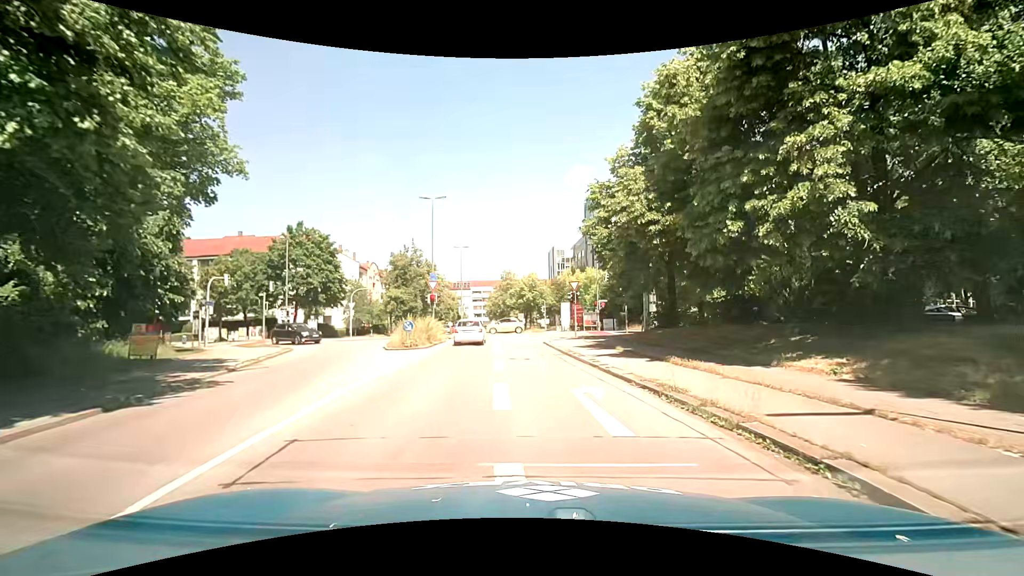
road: tertiary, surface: asphalt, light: Day
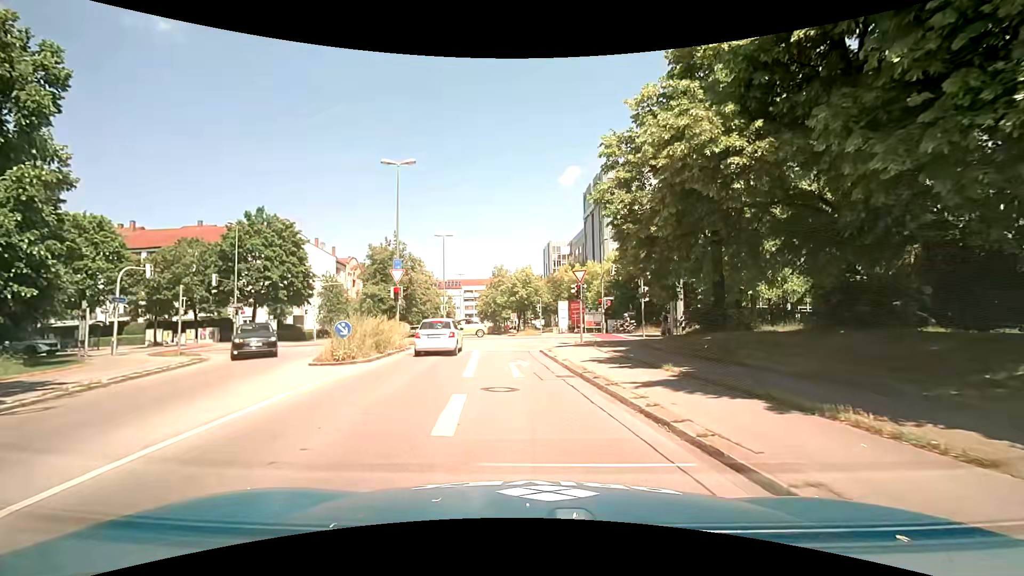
(-0.1, +7.9) m; -2°
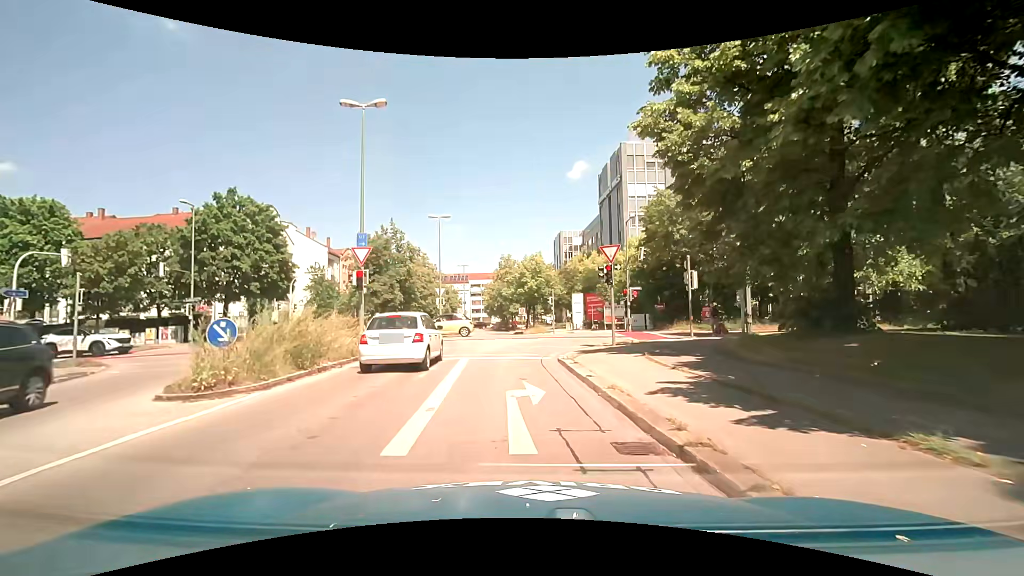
(+0.1, +7.3) m; +1°
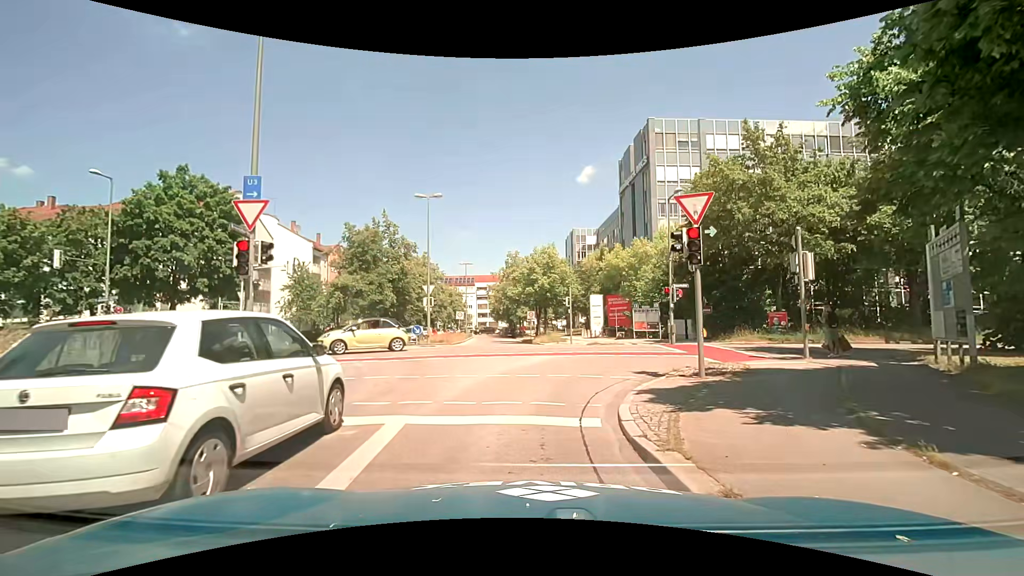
(-0.2, +8.7) m; -2°
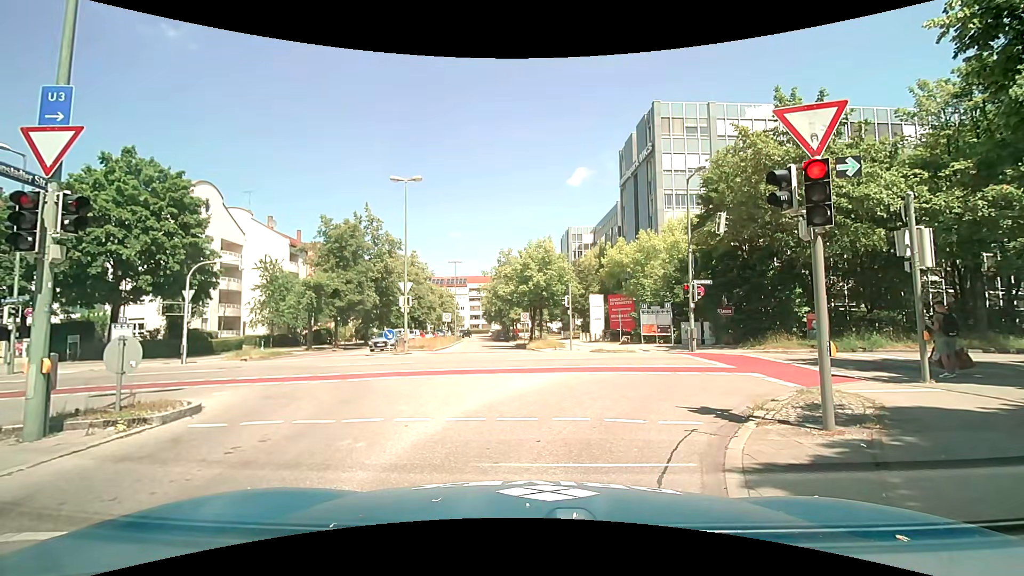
(0.0, +4.5) m; 0°
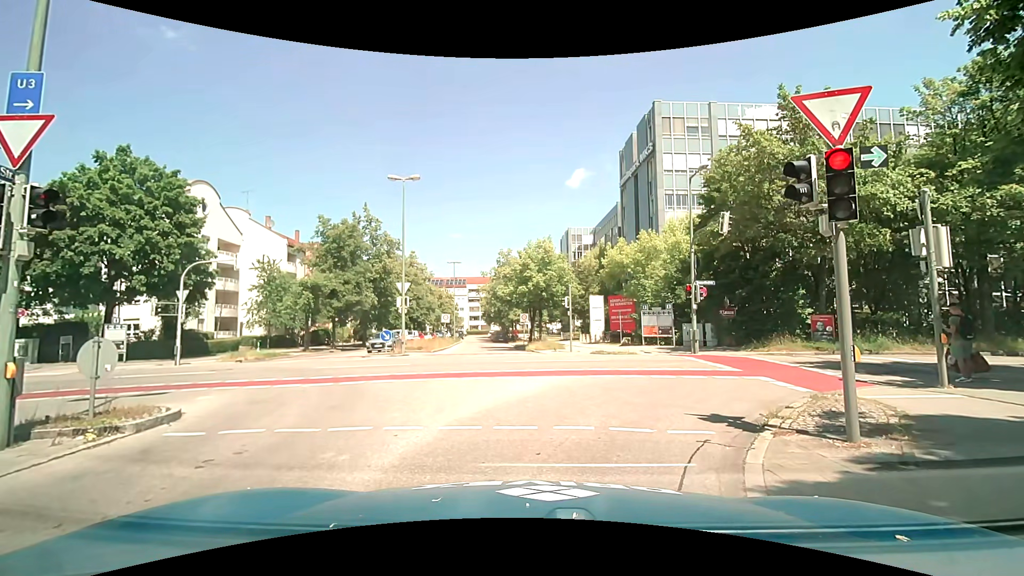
(0.0, +0.5) m; 0°
